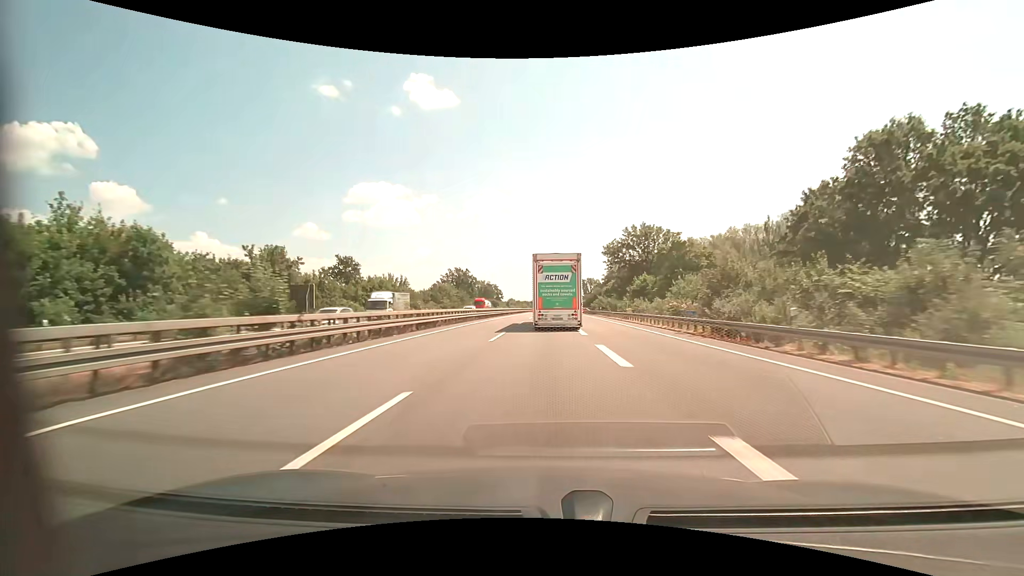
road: motorway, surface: asphalt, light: Day
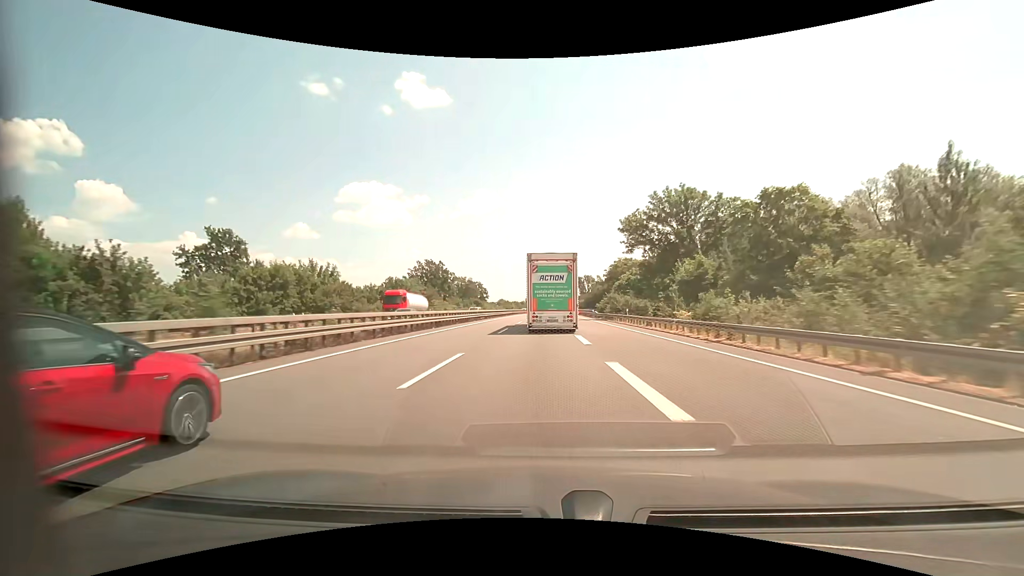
(+0.2, +29.2) m; +1°
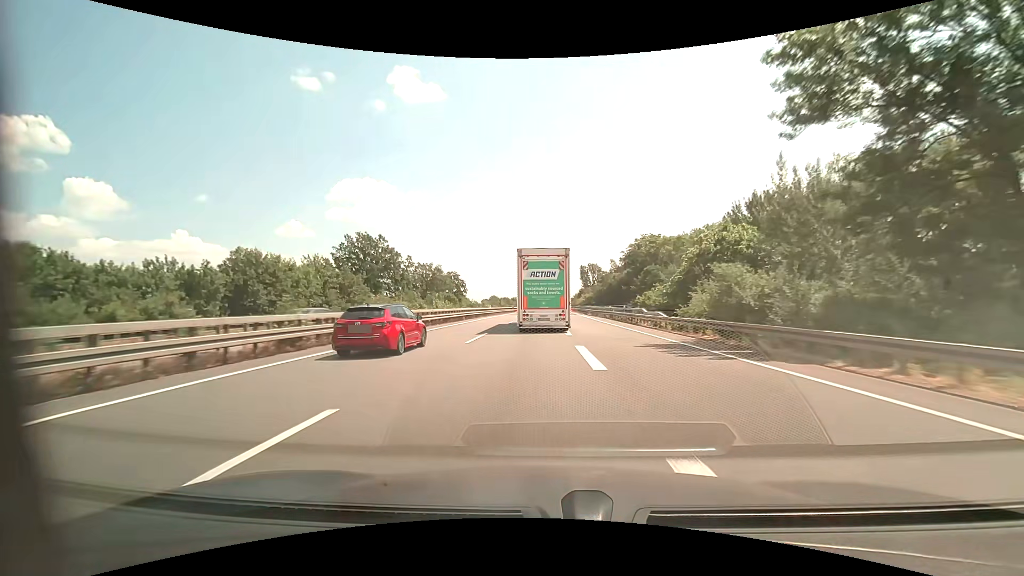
(+0.4, +43.7) m; +1°
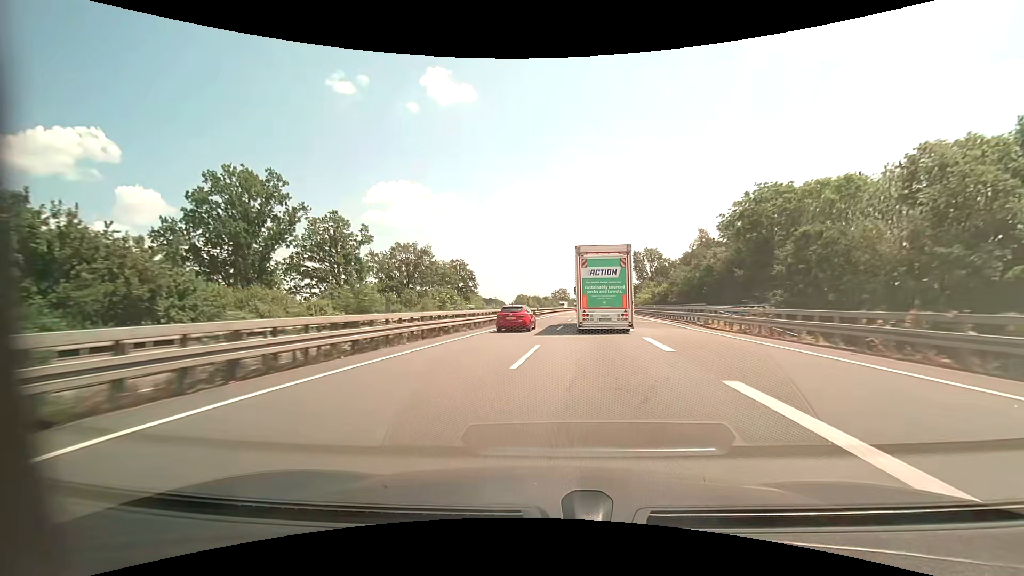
(-1.2, +43.4) m; -4°
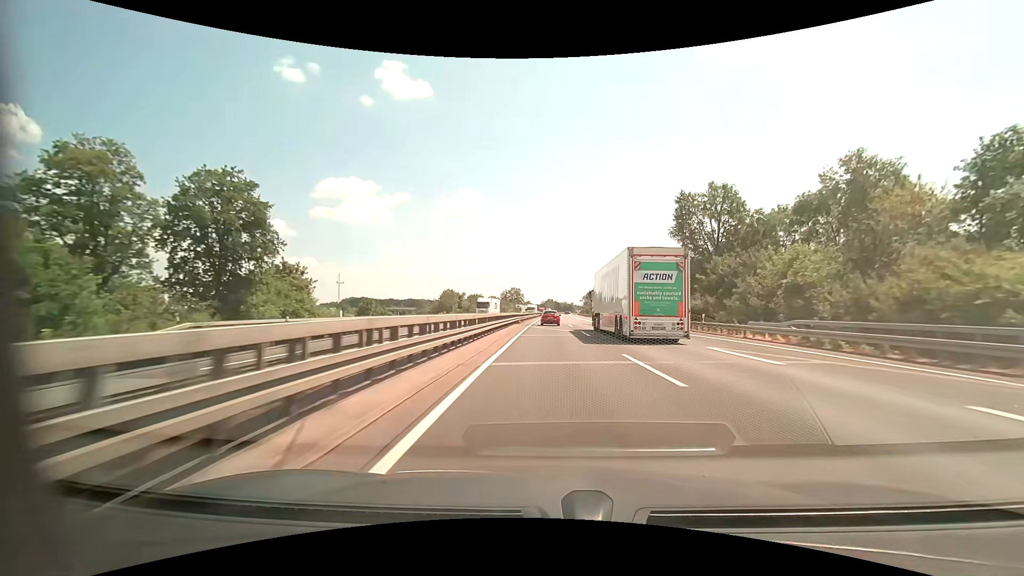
(+1.6, +73.2) m; +5°
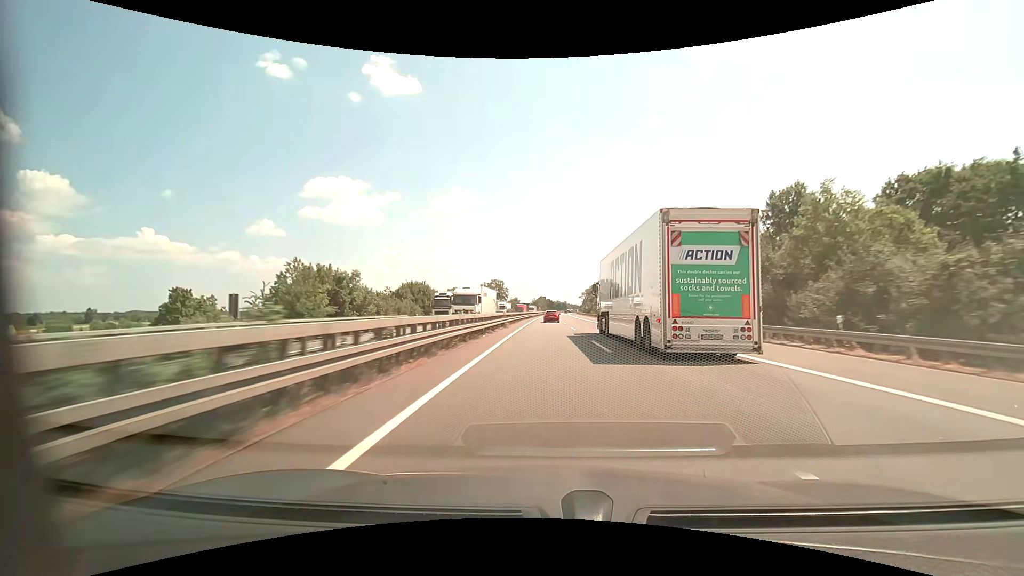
(+0.7, +65.6) m; +1°
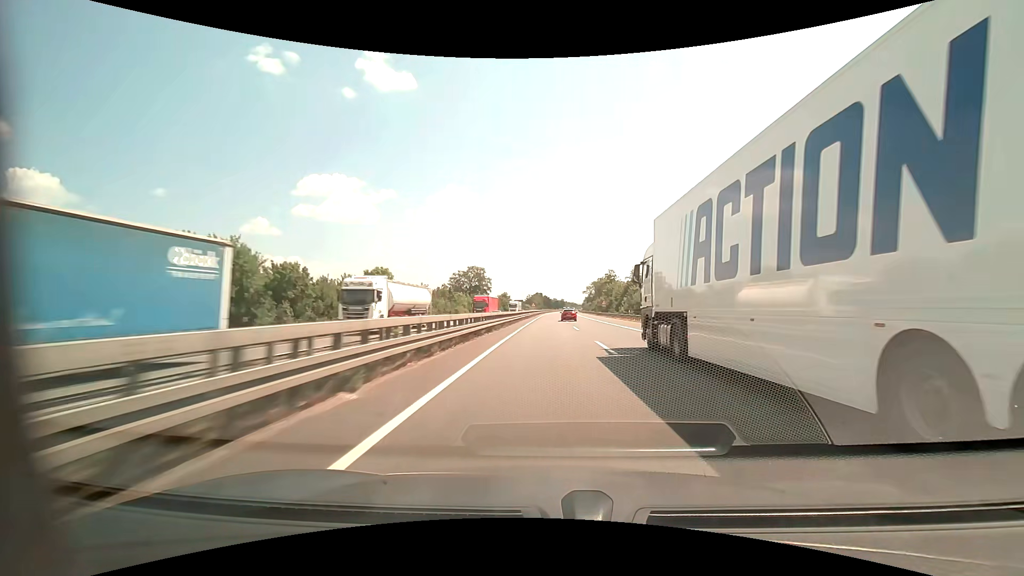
(+0.1, +55.4) m; 0°
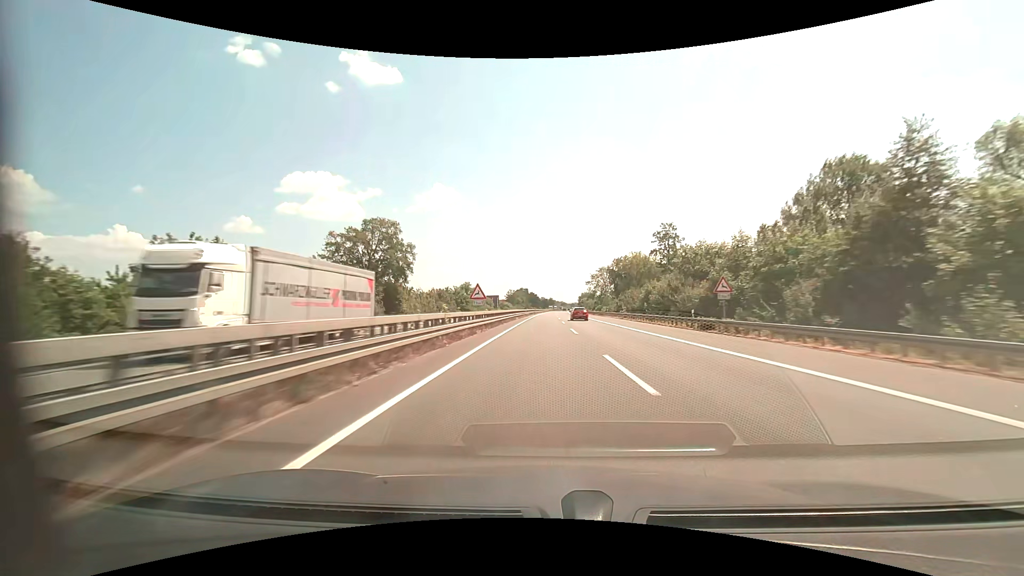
(+1.0, +79.0) m; +1°
(0, +10) (0, +20) (0, +30) (0, +40) (0, +50) (0, +60) (0, +70) (0, +80) (0, +90) (+1, +100) m
